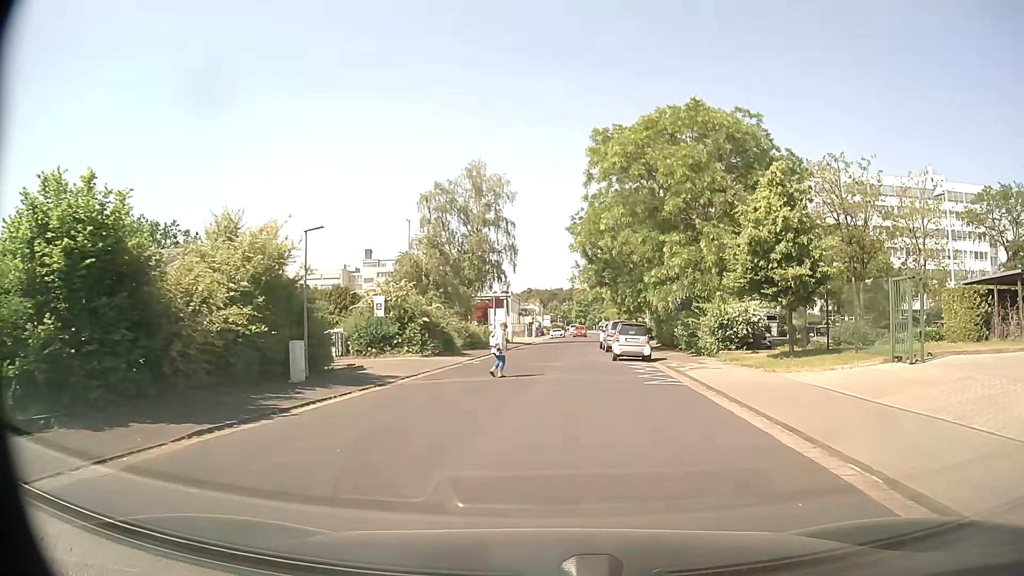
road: residential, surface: asphalt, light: Day
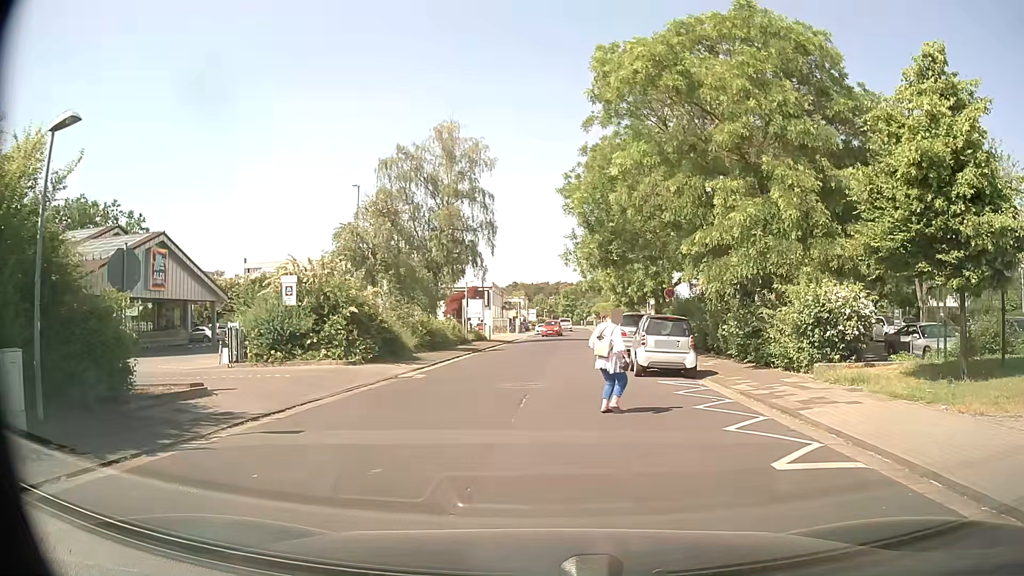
(+0.1, +9.9) m; +2°
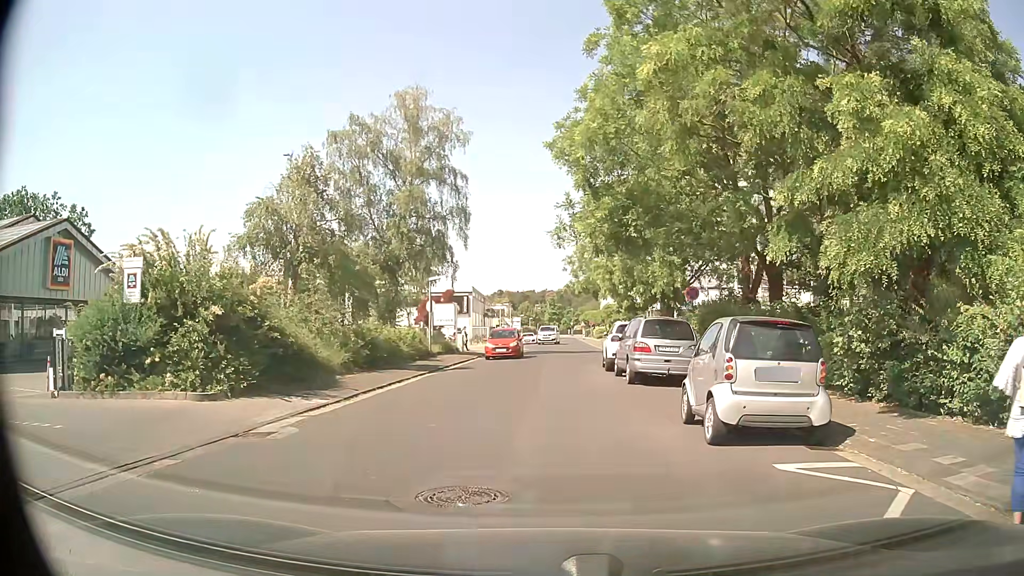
(0.0, +8.9) m; 0°
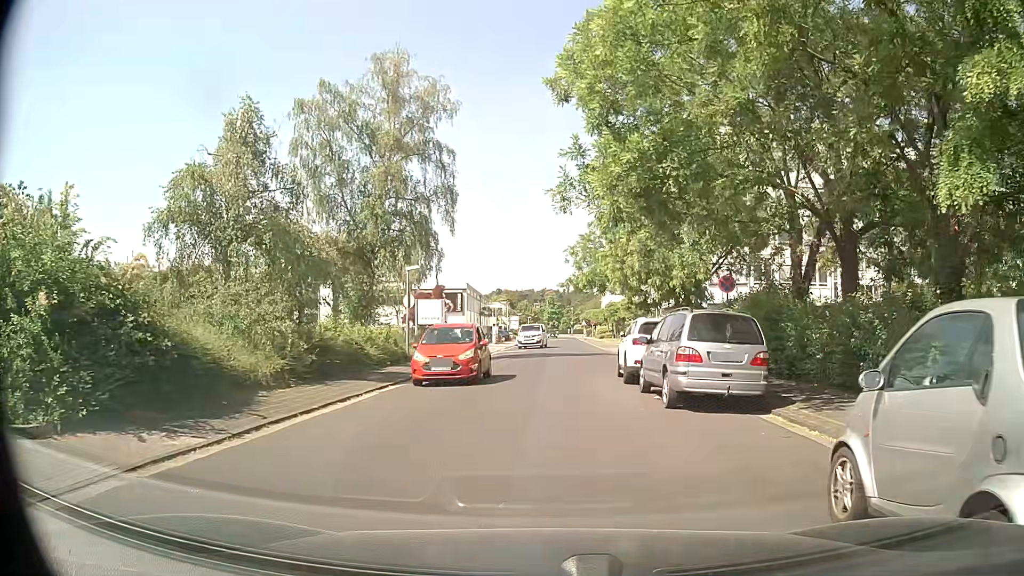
(0.0, +5.6) m; 0°
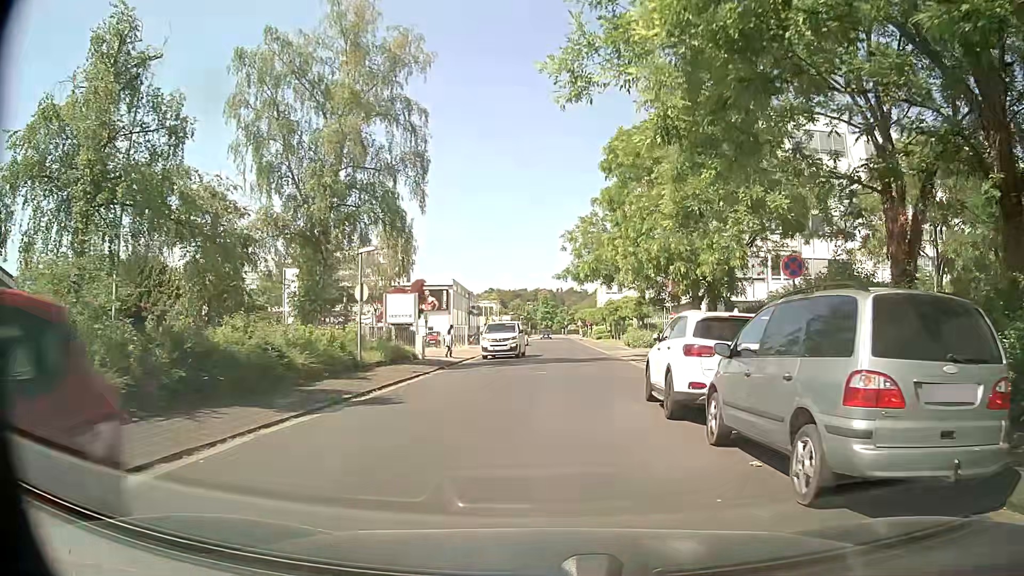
(0.0, +6.9) m; 0°
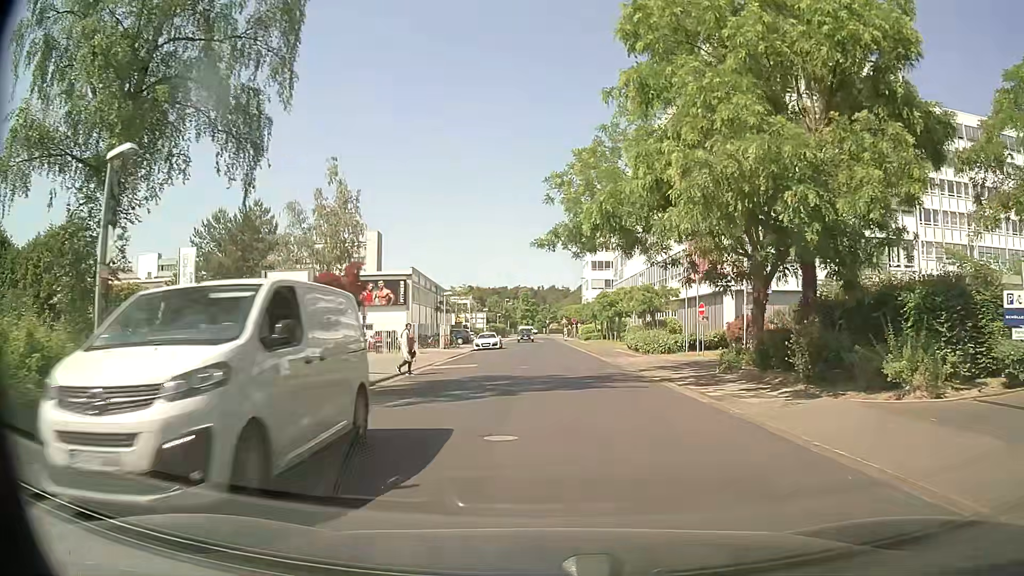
(+0.2, +13.7) m; +2°
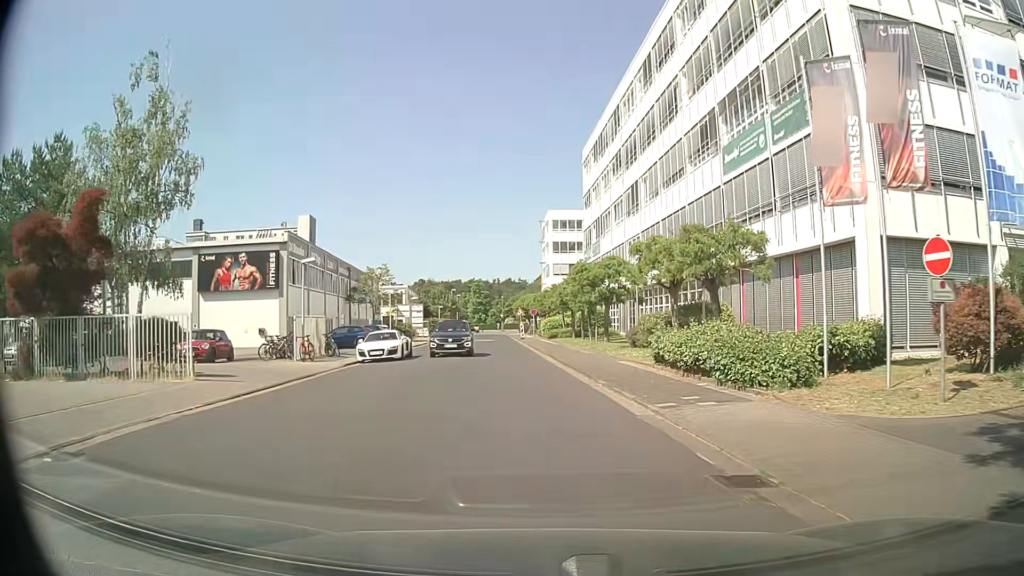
(+0.5, +22.2) m; +3°
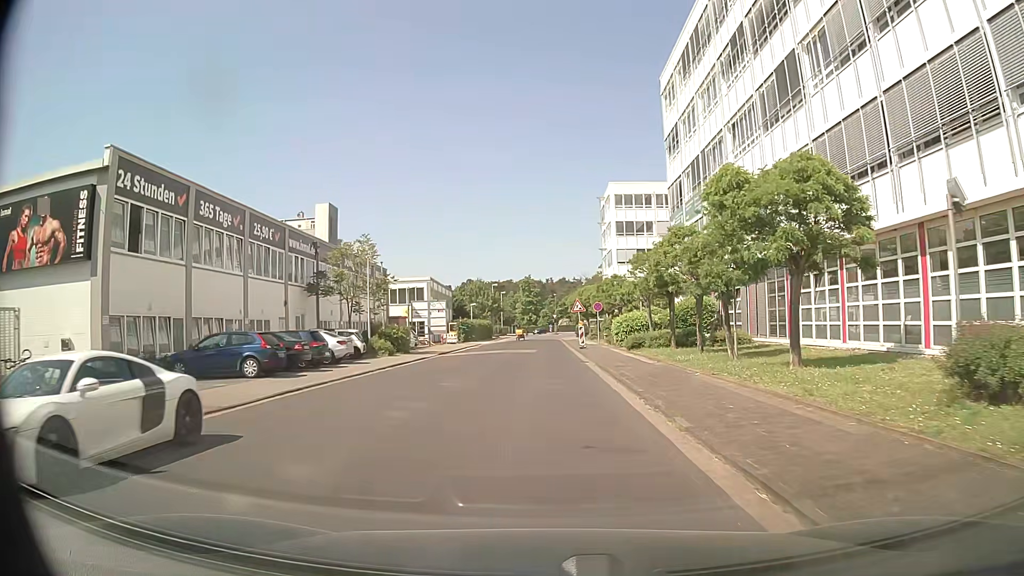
(-0.9, +22.7) m; -5°
(0, +10) (0, +20) (0, +30) (0, +40) (0, +50) (0, +60) (0, +70) (0, +80) (+1, +90) (+2, +100) m
